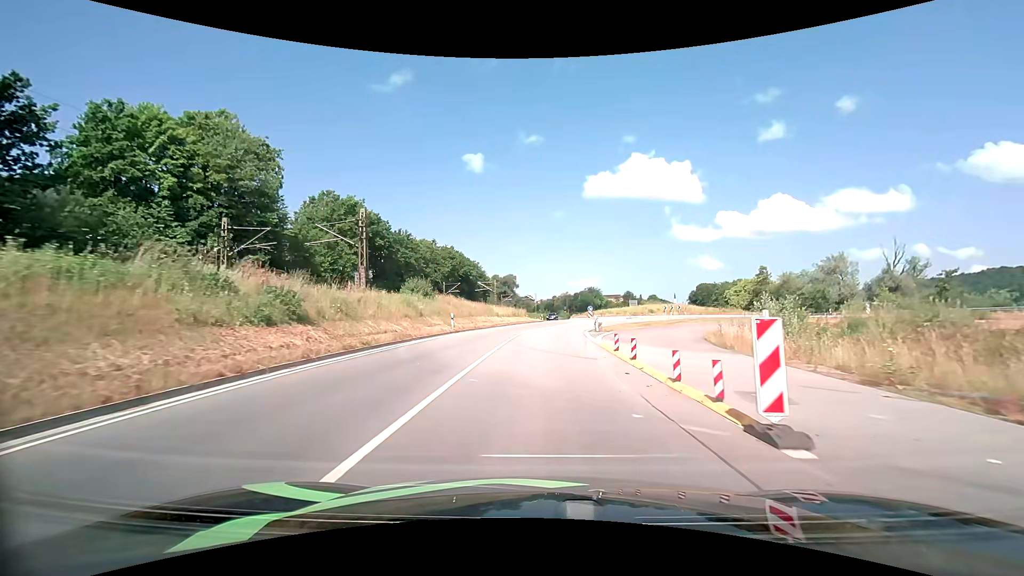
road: primary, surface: asphalt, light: Day
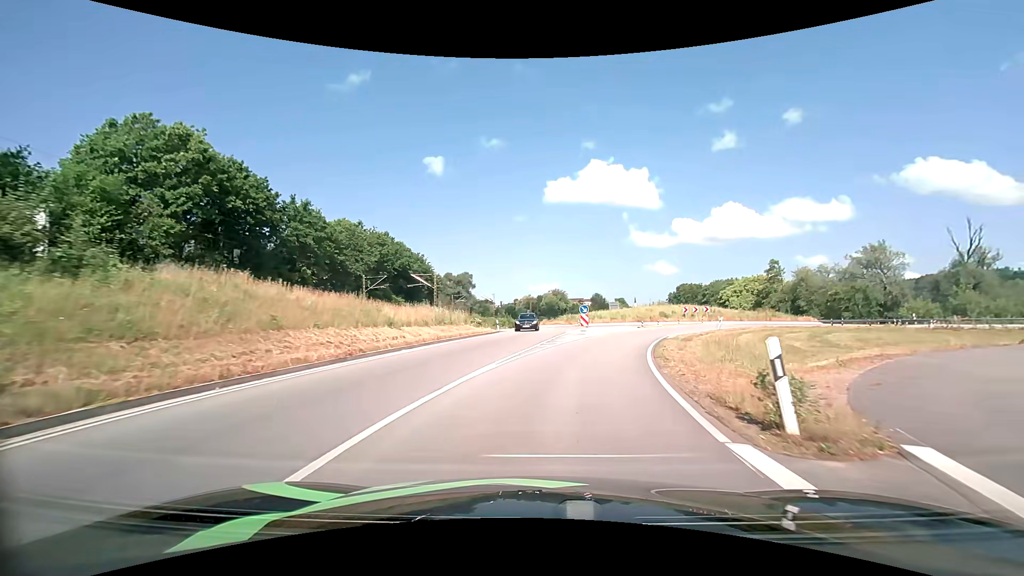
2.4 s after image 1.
(+0.5, +28.1) m; +4°
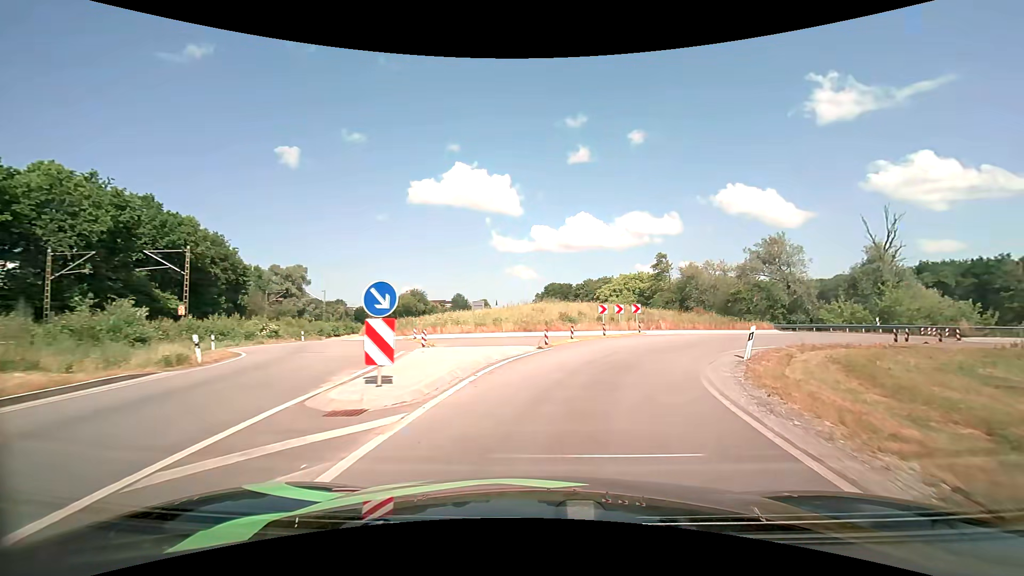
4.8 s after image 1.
(+2.9, +24.3) m; +16°
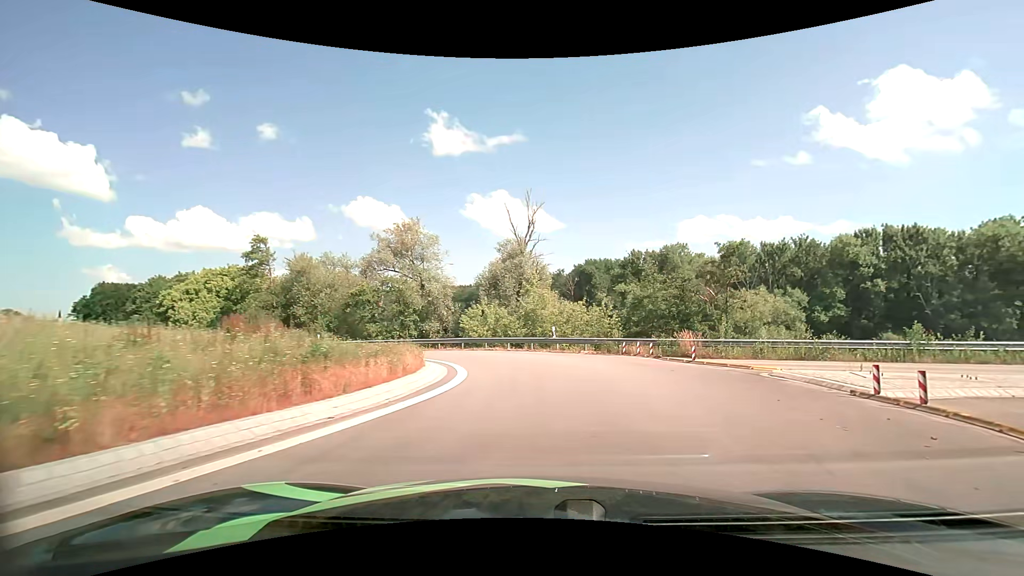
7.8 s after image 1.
(+8.4, +22.9) m; +41°
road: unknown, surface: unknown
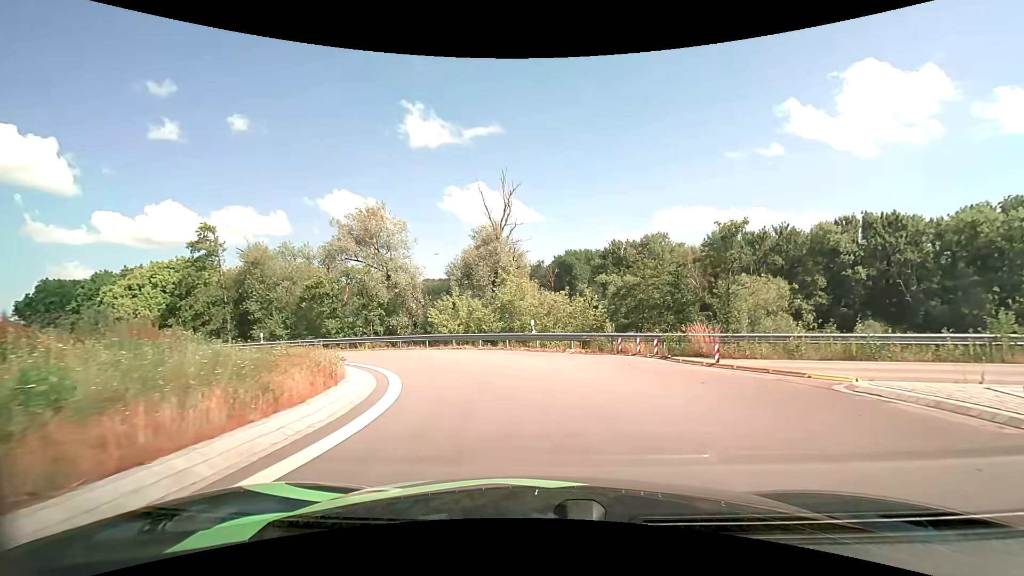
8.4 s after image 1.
(+0.1, +4.6) m; +2°
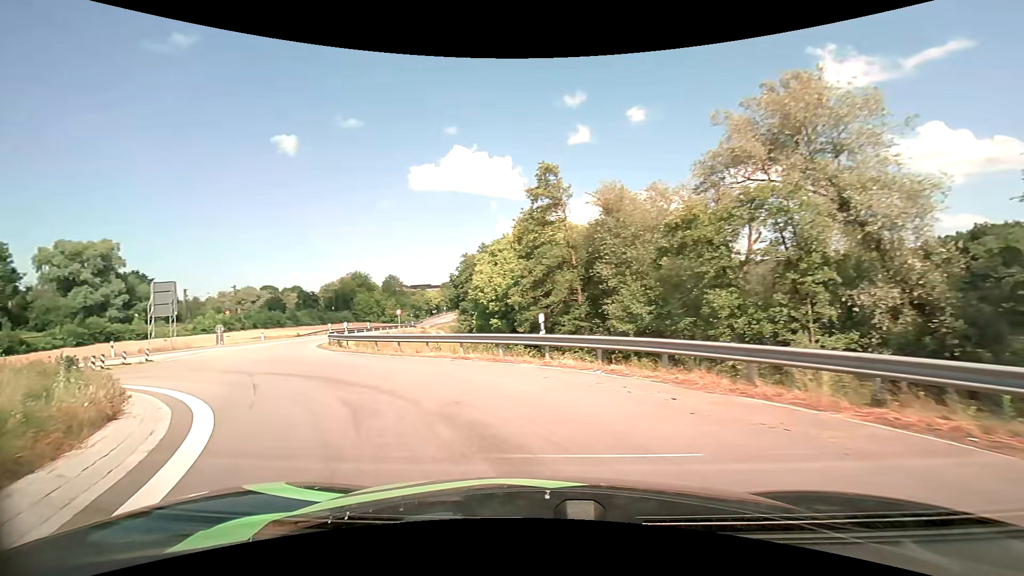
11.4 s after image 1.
(-7.0, +21.5) m; -45°
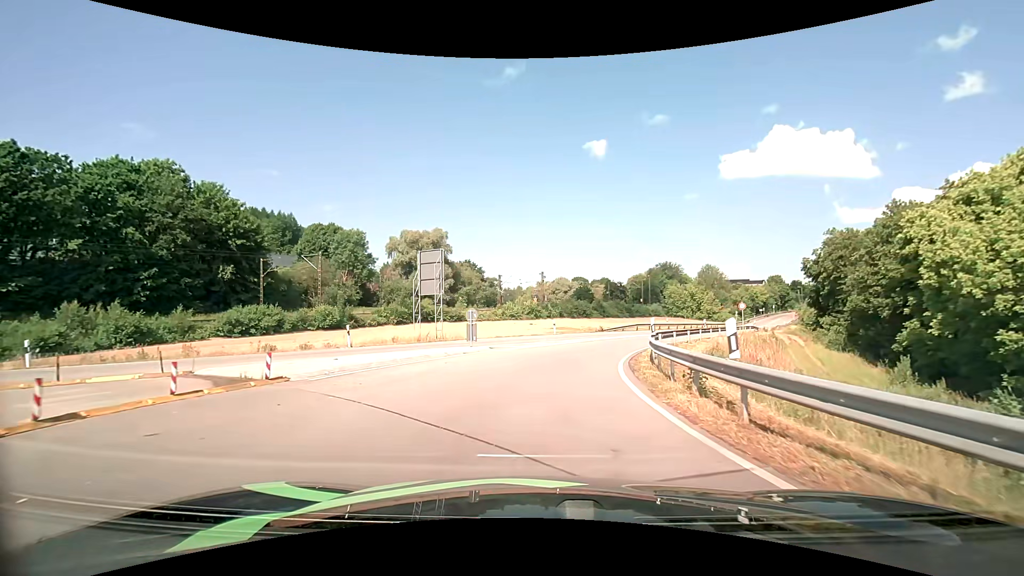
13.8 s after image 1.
(-7.0, +17.5) m; -34°
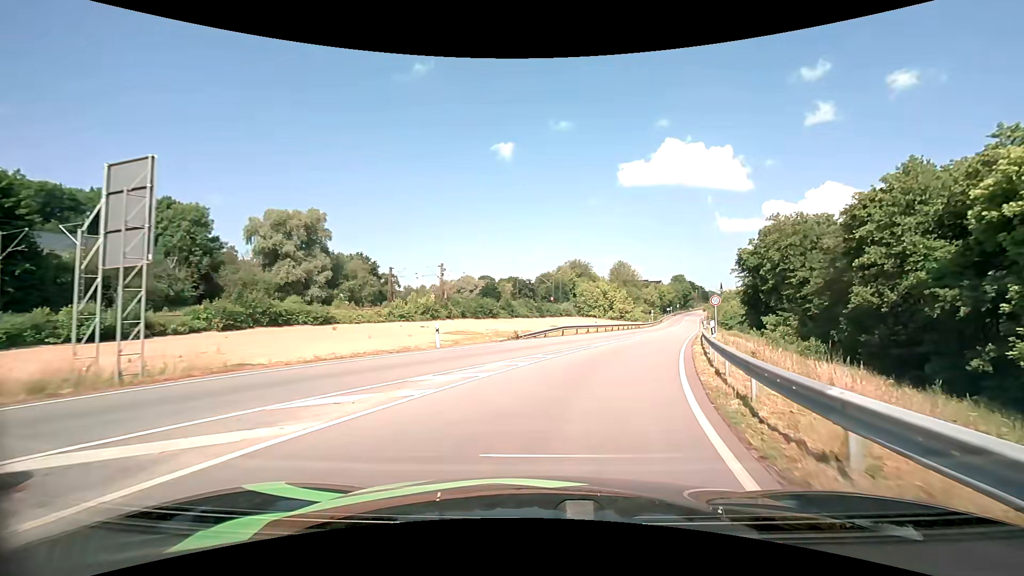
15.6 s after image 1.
(+1.2, +17.0) m; +11°
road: primary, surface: asphalt
(+1, +10) (+3, +20) (+6, +29) (+9, +39) (+12, +48) (+15, +58) (+18, +67) (+21, +77) (+24, +86) (+27, +96) m
